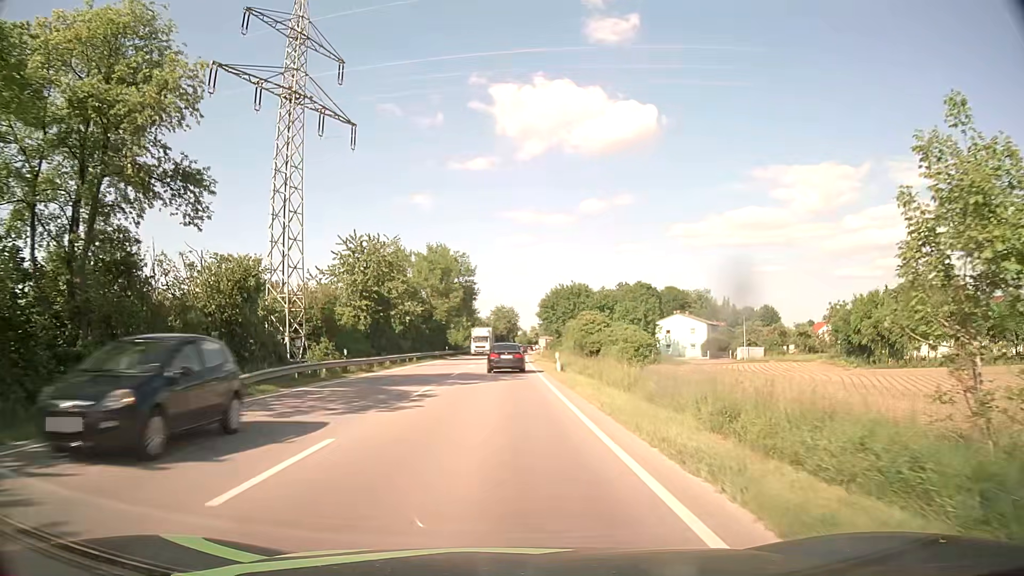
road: primary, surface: asphalt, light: Day
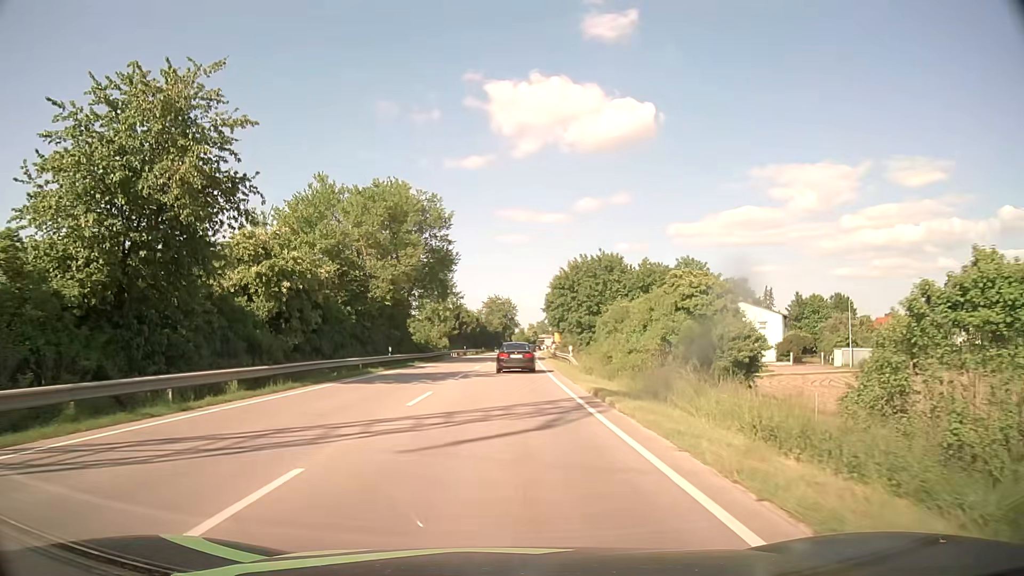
(-0.2, +38.2) m; 0°
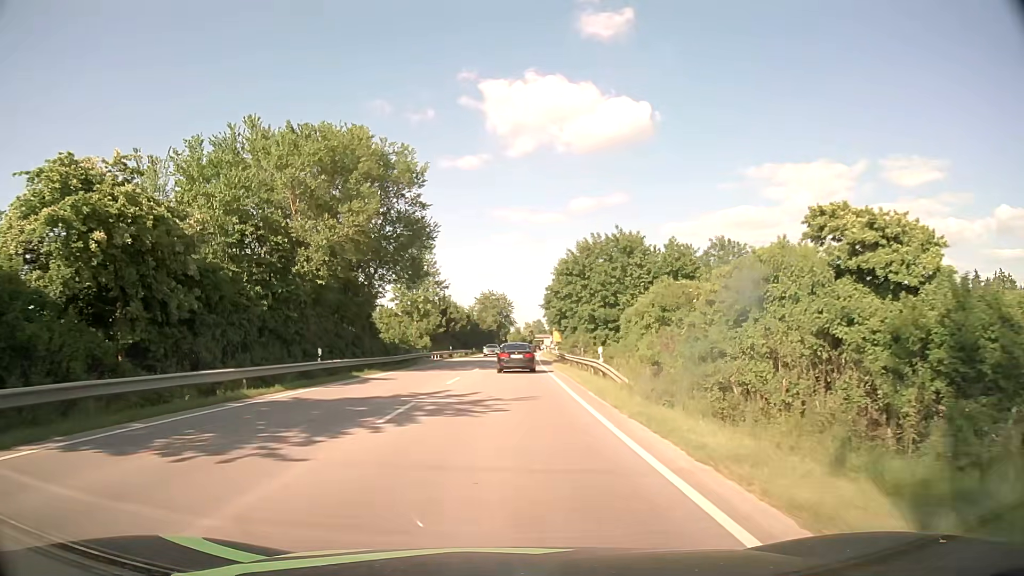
(+0.1, +15.3) m; +1°
(0, +10) (0, +20) (0, +30) (+1, +40) (+1, +50) (+1, +60) (+1, +70) (+2, +80) (+2, +90) (+3, +100) m
